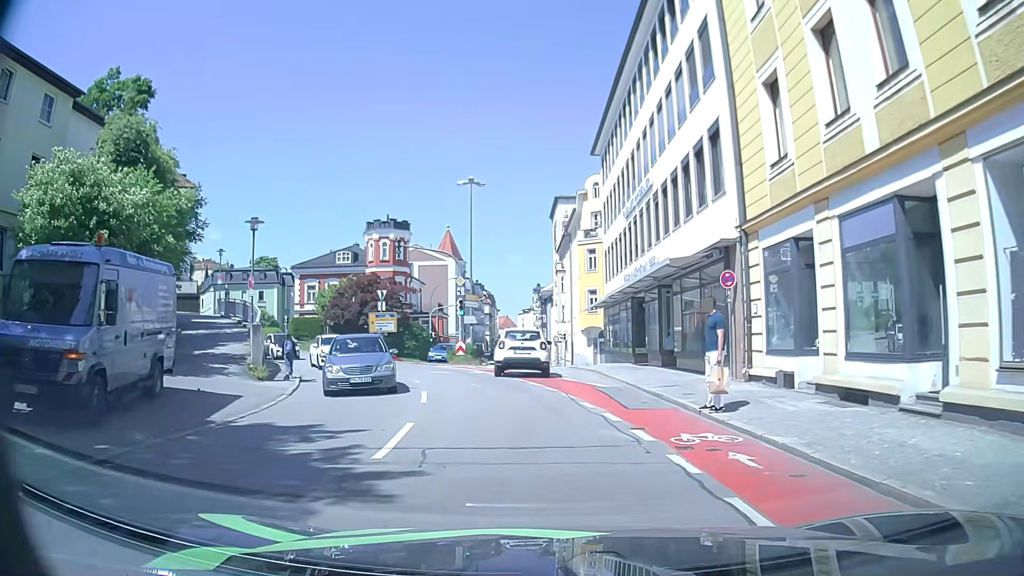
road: tertiary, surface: asphalt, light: Day
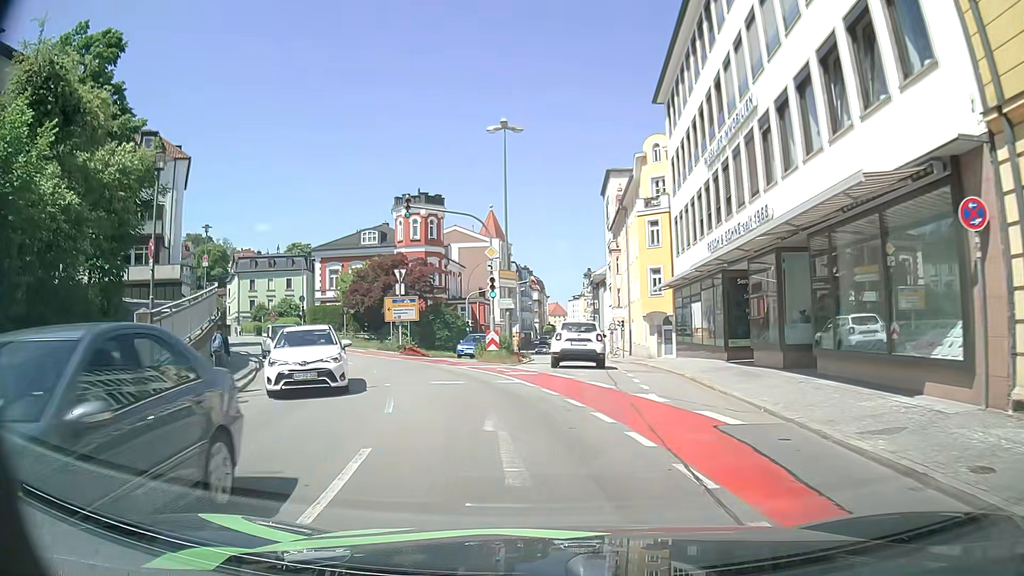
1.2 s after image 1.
(-0.2, +8.8) m; -5°
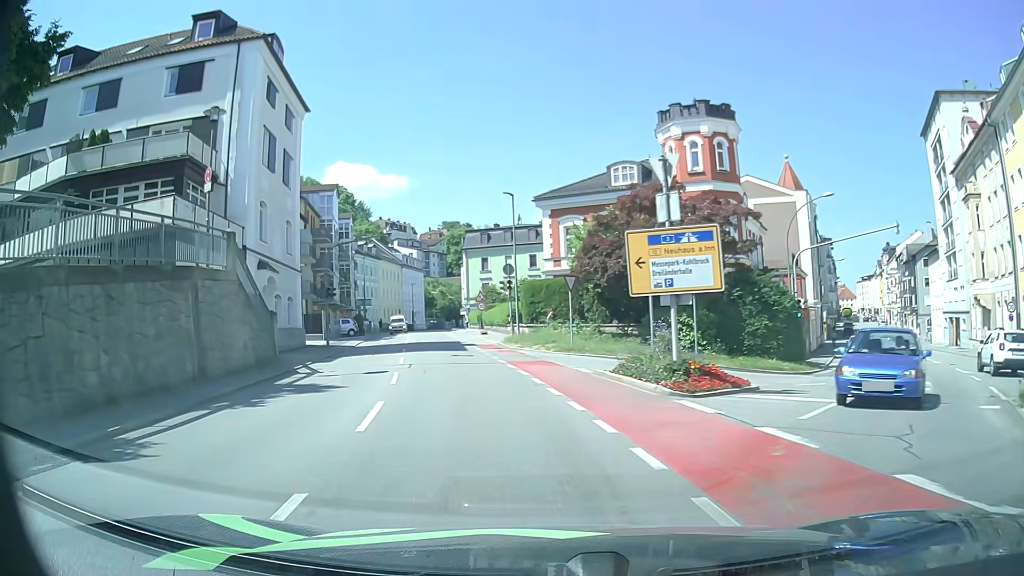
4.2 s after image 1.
(-3.4, +24.1) m; -19°
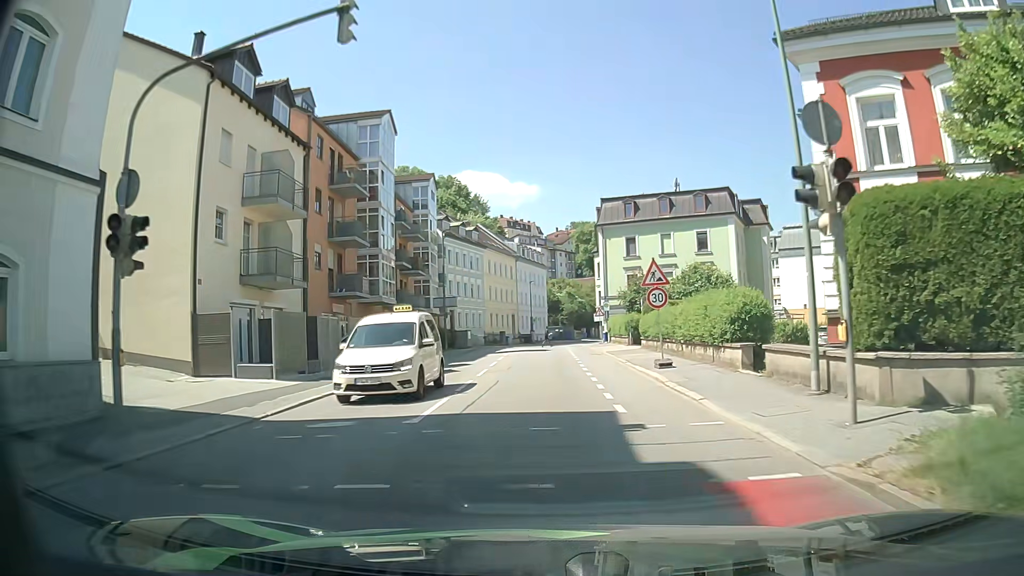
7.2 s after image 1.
(-5.2, +26.8) m; -15°
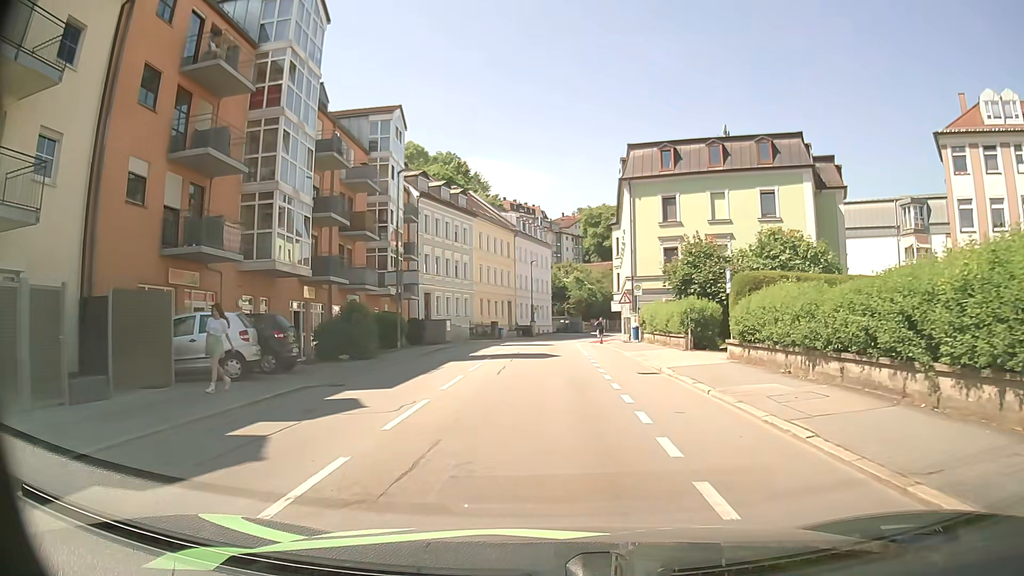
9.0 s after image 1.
(0.0, +15.7) m; 0°
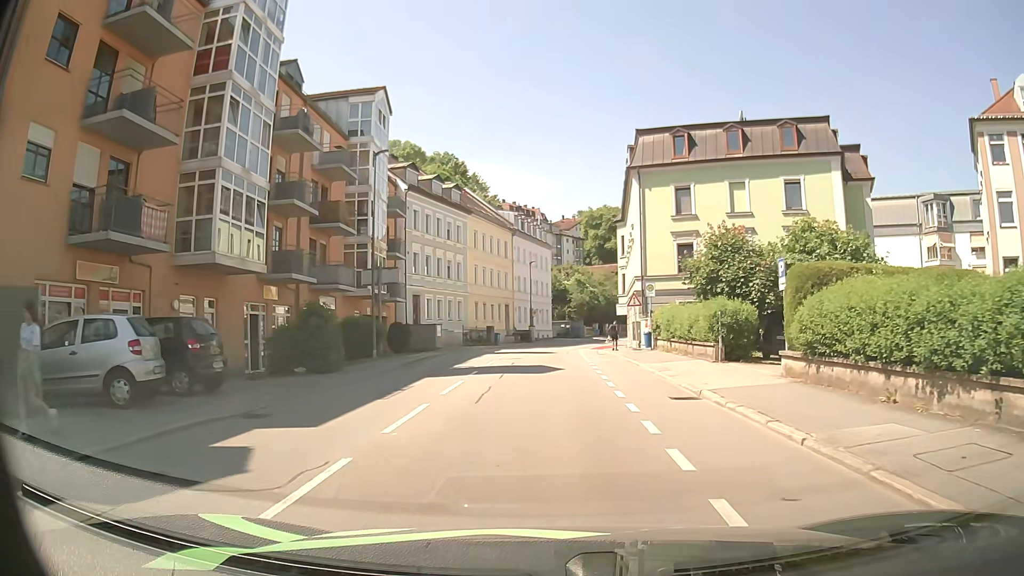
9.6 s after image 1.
(0.0, +4.4) m; 0°
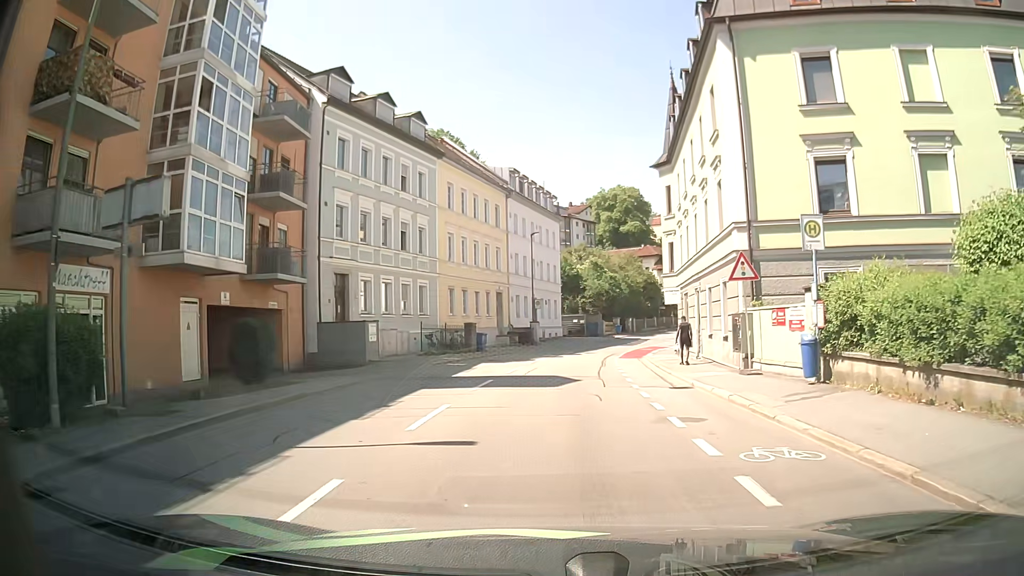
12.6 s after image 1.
(-0.3, +19.1) m; -2°
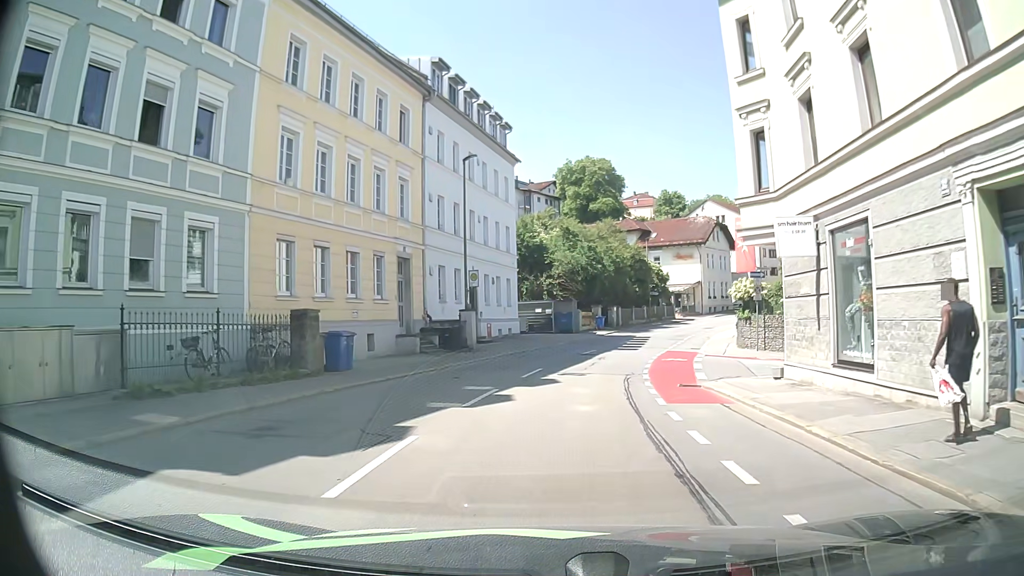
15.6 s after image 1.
(+0.6, +21.5) m; +4°
(0, +10) (+1, +20) (+3, +30) (+6, +39) (+9, +49) (+13, +58) (+18, +67) (+23, +75) (+30, +83) (+37, +89) m
